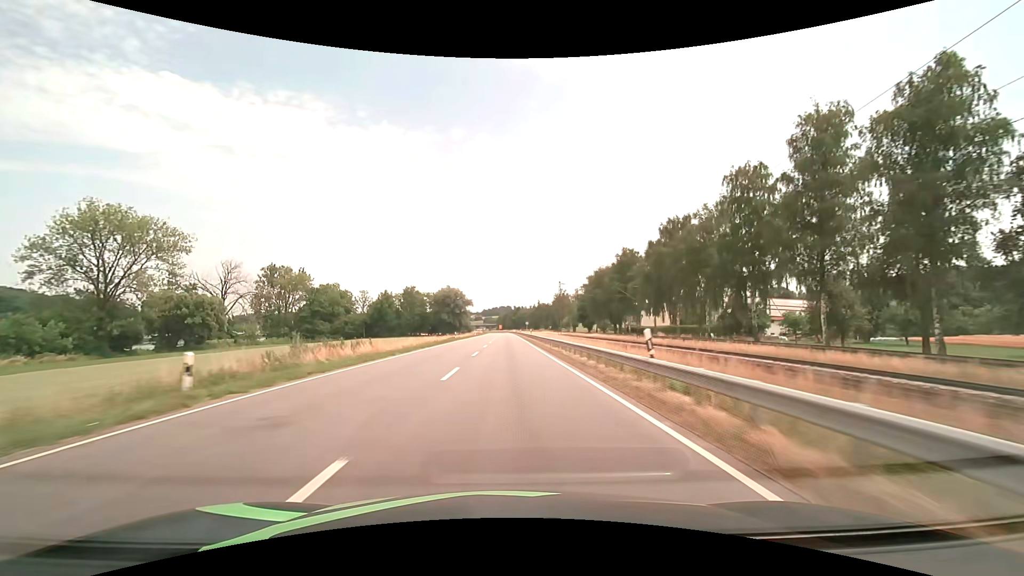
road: primary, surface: asphalt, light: Day
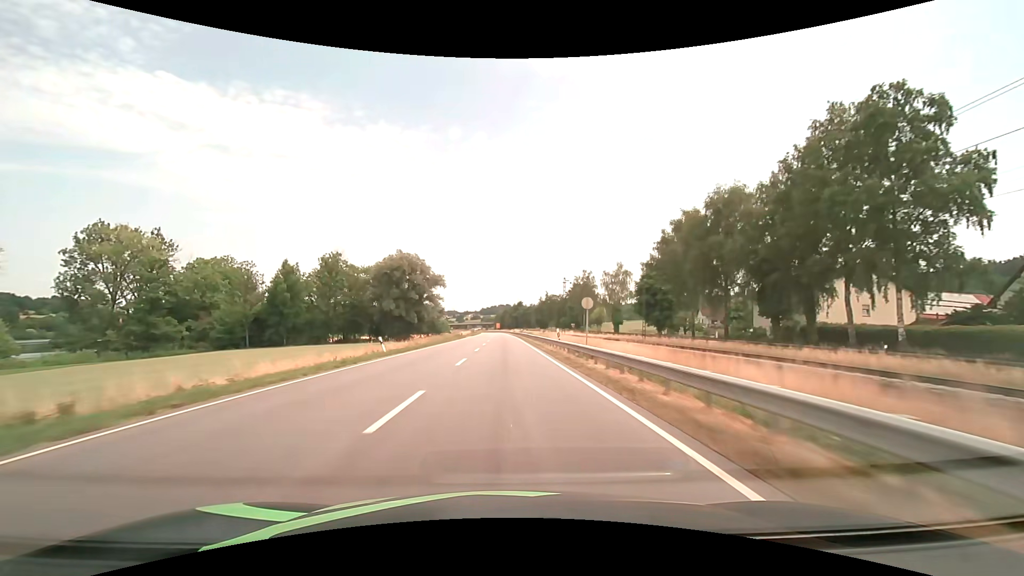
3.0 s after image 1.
(+0.2, +79.0) m; 0°
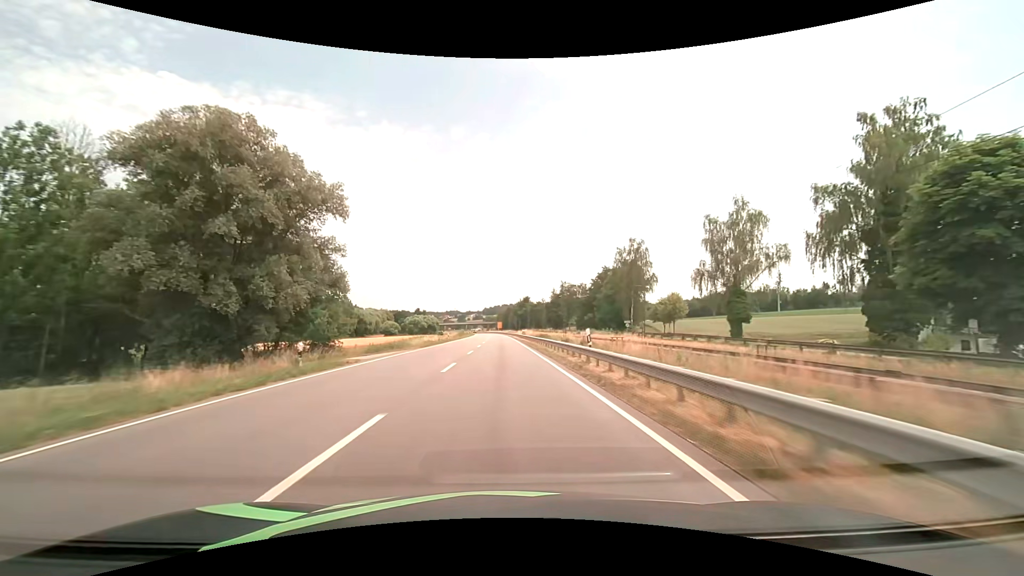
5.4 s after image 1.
(-0.2, +63.3) m; 0°
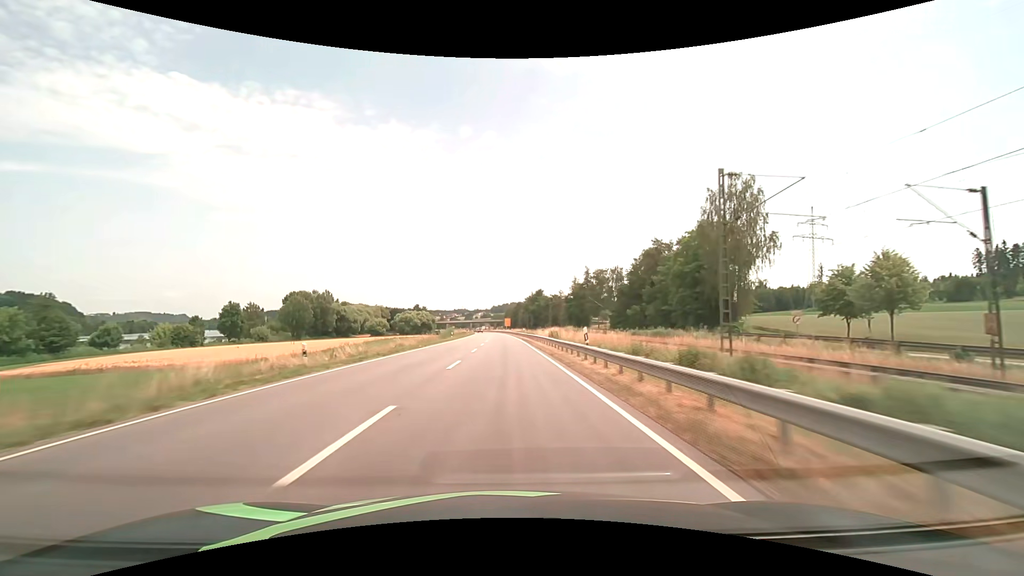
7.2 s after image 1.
(-0.3, +47.5) m; -1°
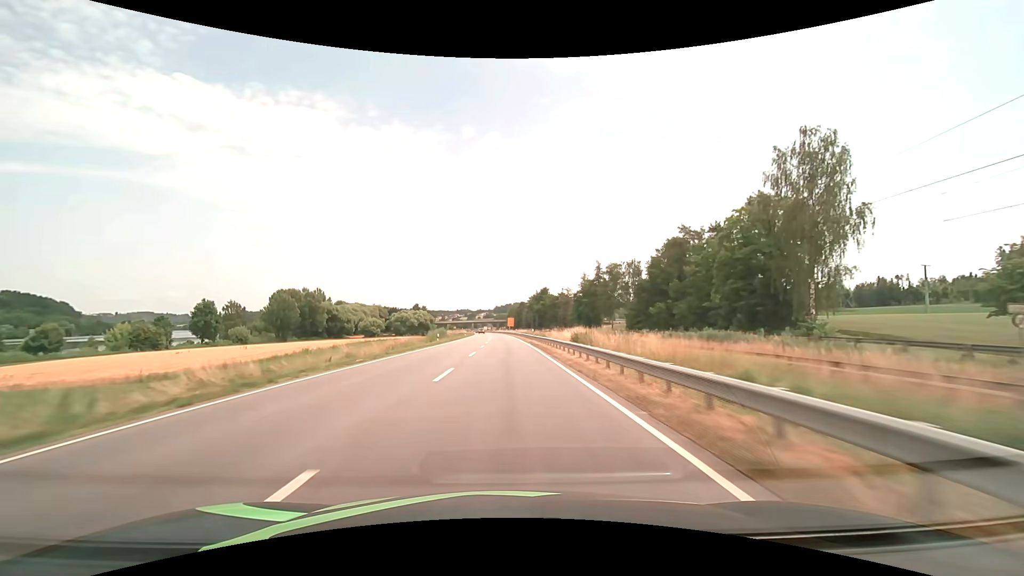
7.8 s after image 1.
(-0.1, +15.8) m; 0°
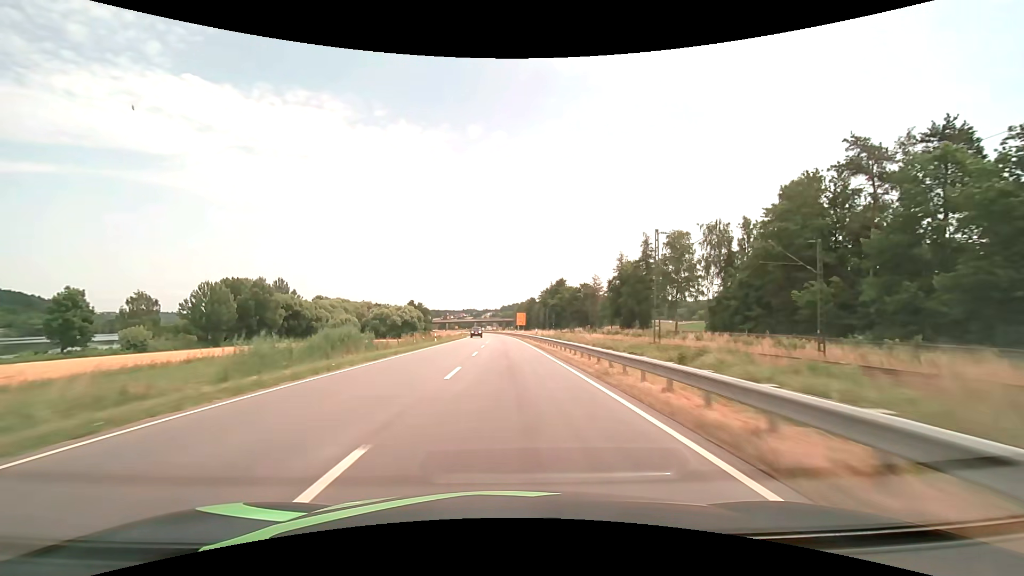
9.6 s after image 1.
(-0.2, +47.5) m; -1°
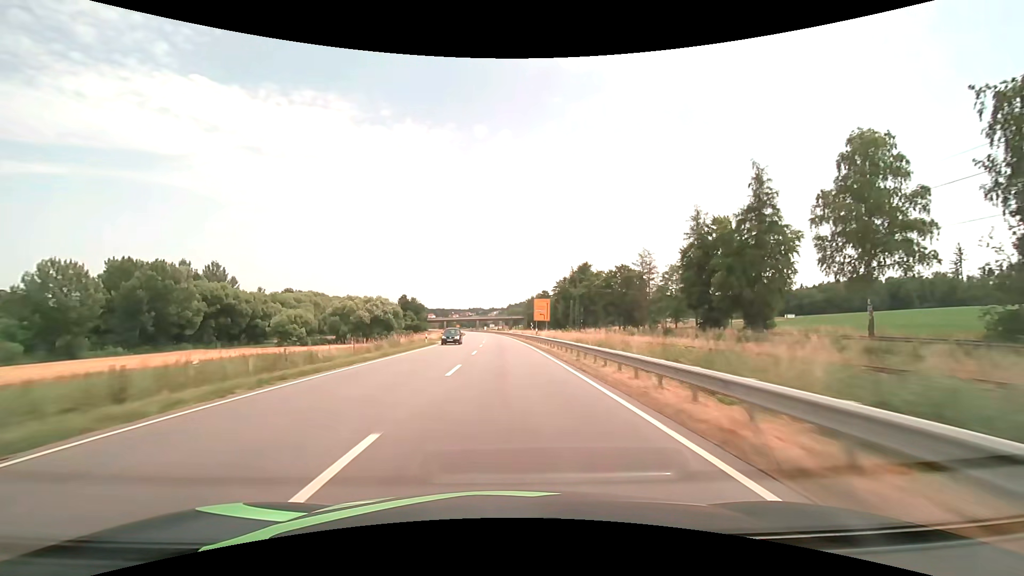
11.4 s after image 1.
(-0.2, +47.6) m; -1°
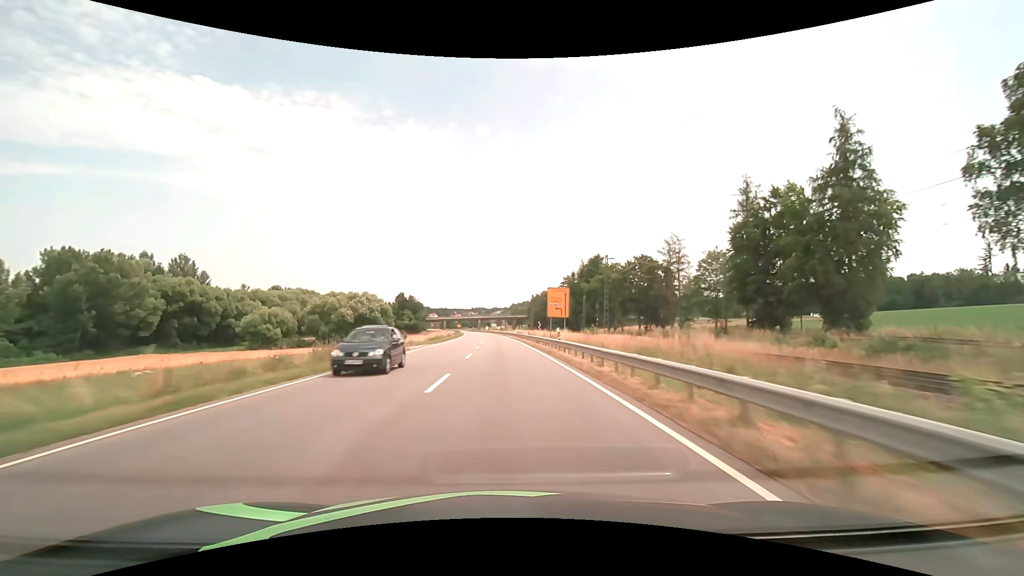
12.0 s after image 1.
(0.0, +15.9) m; 0°
(0, +10) (0, +20) (0, +30) (0, +40) (-1, +50) (-1, +60) (-1, +70) (-1, +80) (-2, +90) (-2, +100) m
